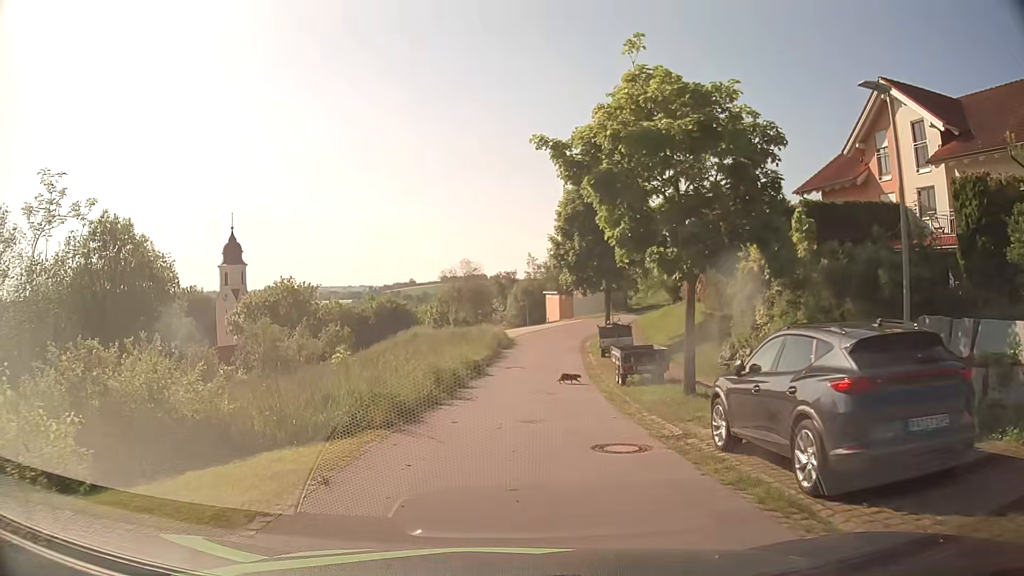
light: Day
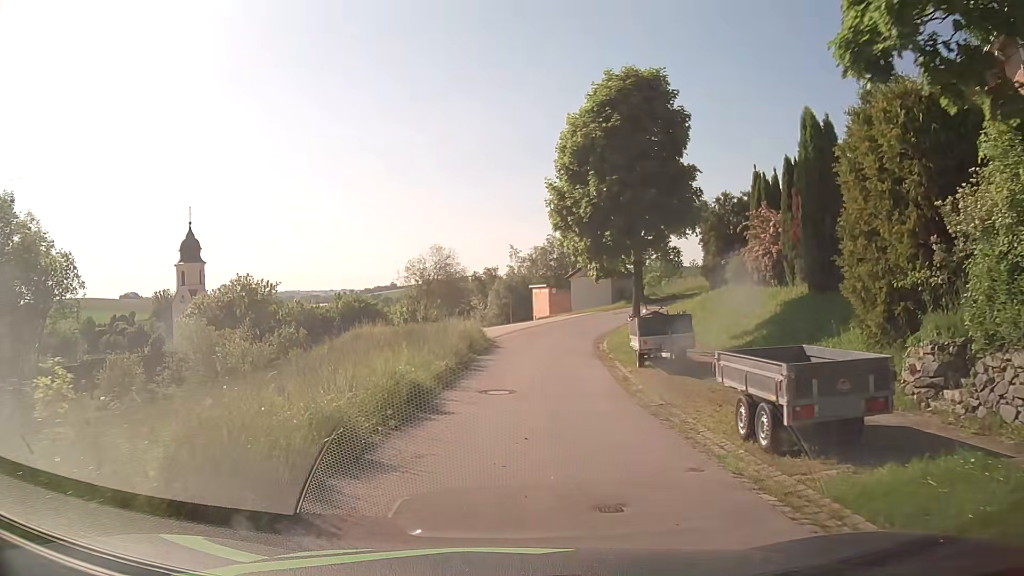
(+0.3, +12.0) m; +2°
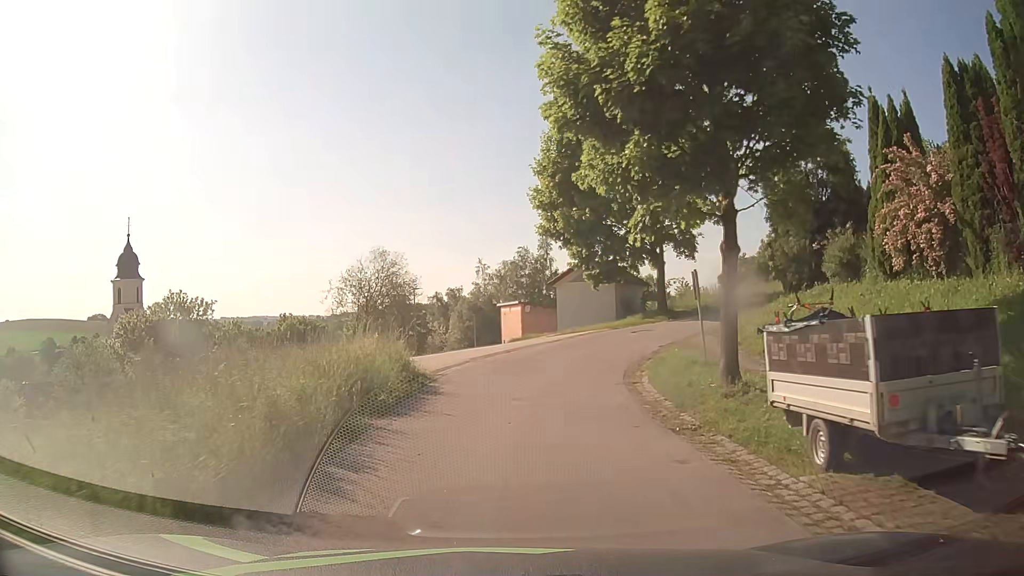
(+0.4, +12.7) m; +3°
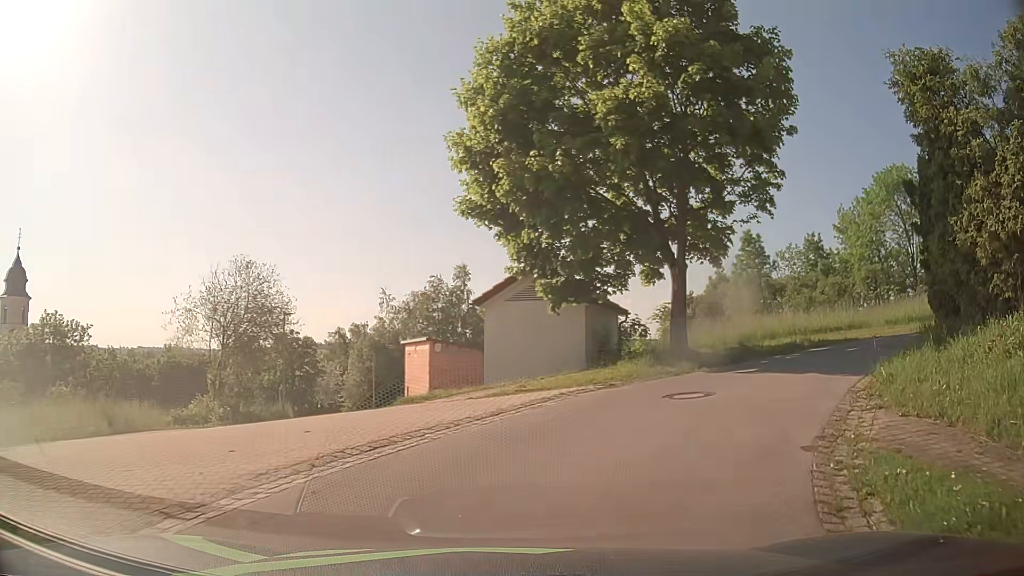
(+0.3, +12.0) m; +7°
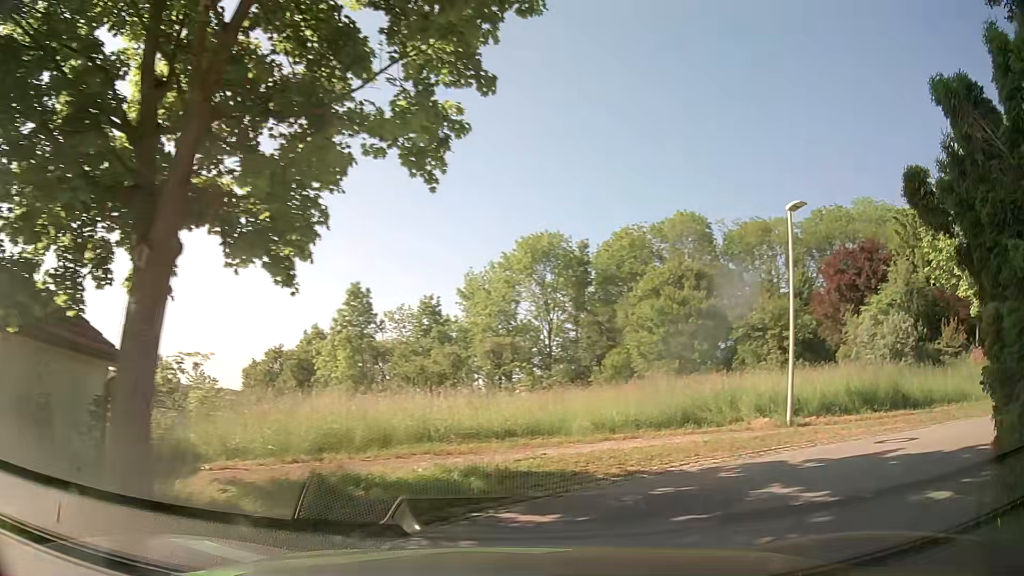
(+2.5, +9.6) m; +33°
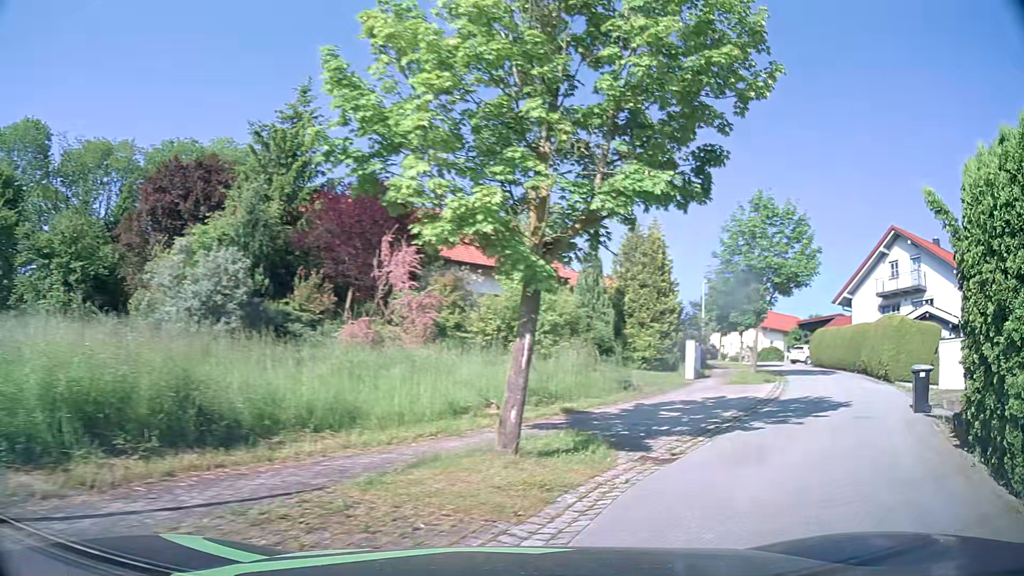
(+5.2, +10.2) m; +57°
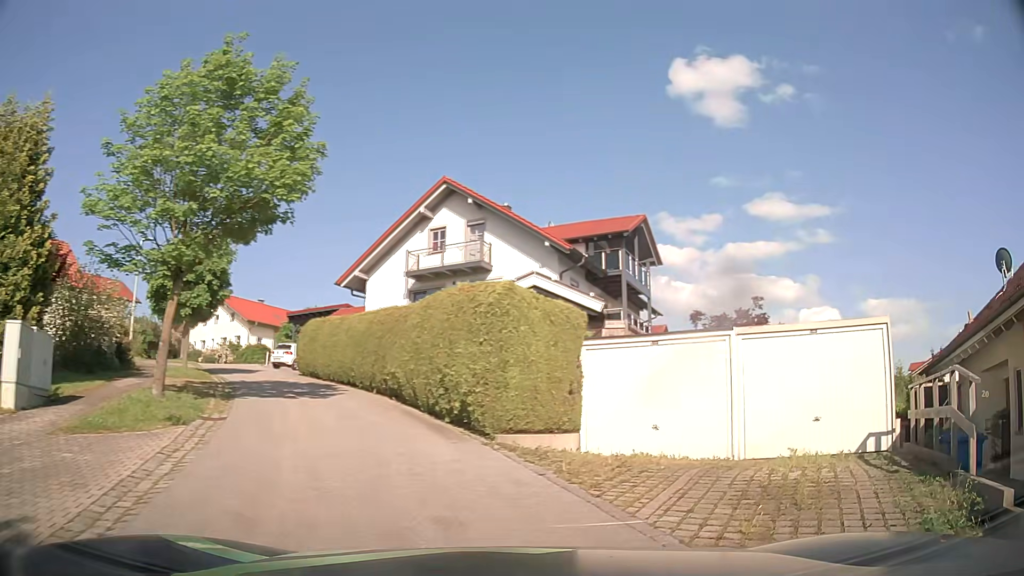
(+6.3, +13.3) m; +45°
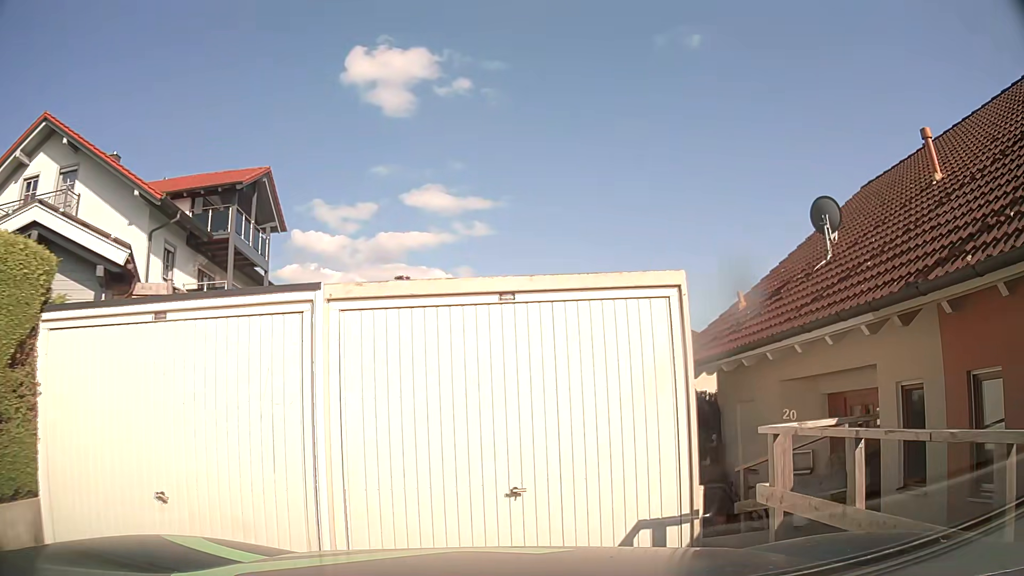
(+1.7, +6.5) m; +32°
